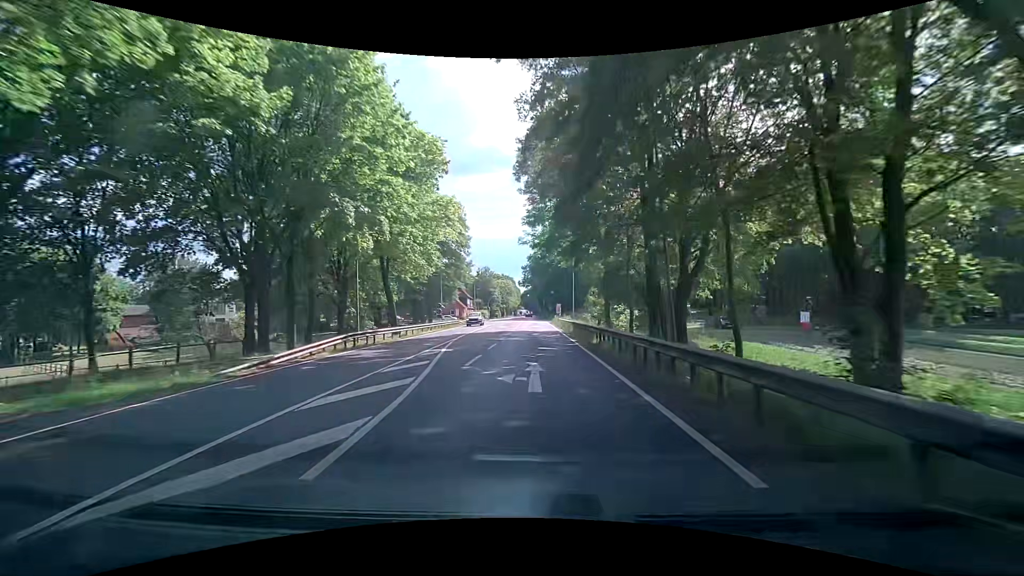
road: primary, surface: asphalt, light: Day
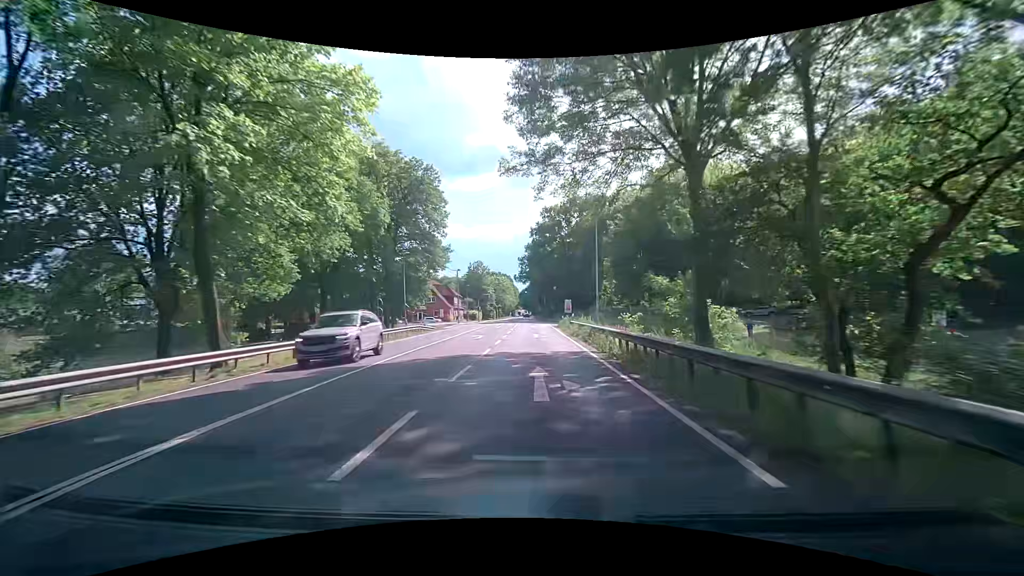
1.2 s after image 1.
(0.0, +20.9) m; 0°
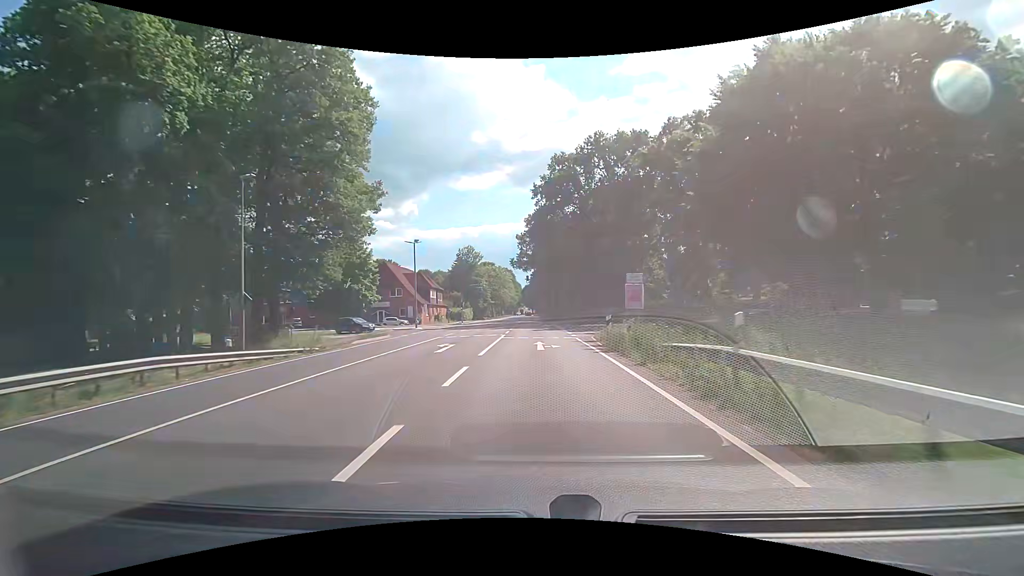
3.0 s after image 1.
(0.0, +30.9) m; 0°
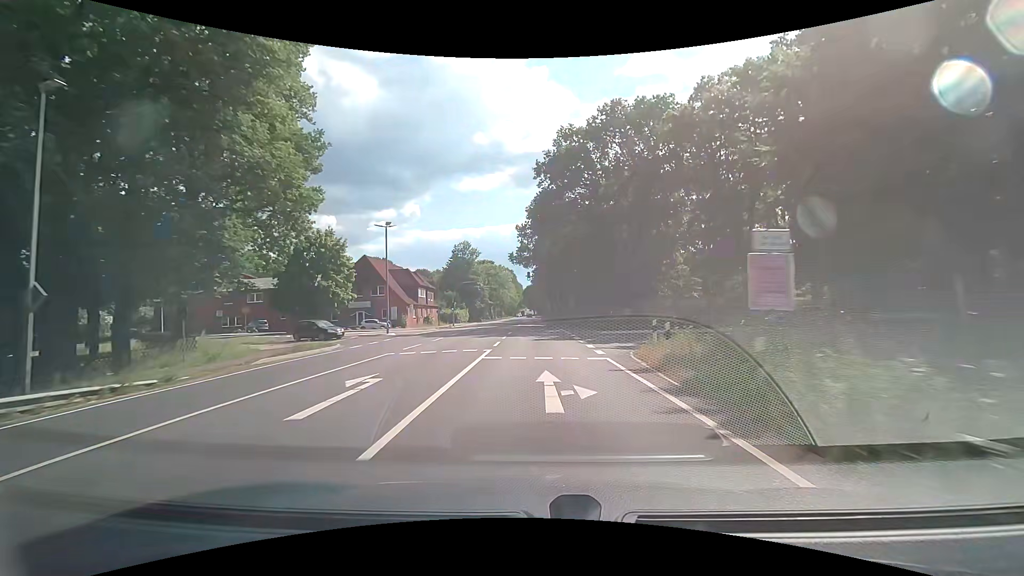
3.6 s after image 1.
(0.0, +10.1) m; 0°
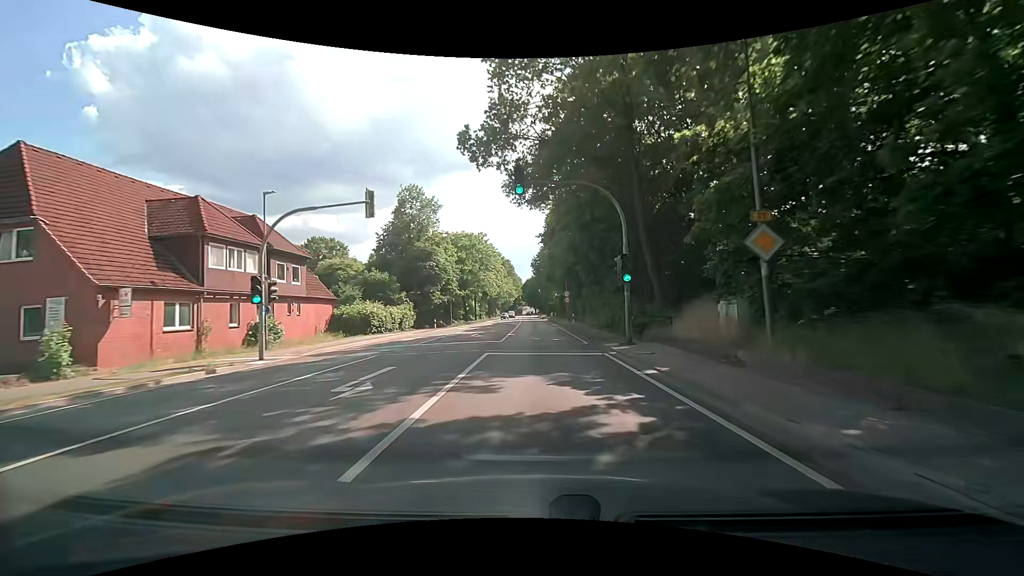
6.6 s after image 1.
(-0.2, +49.3) m; 0°
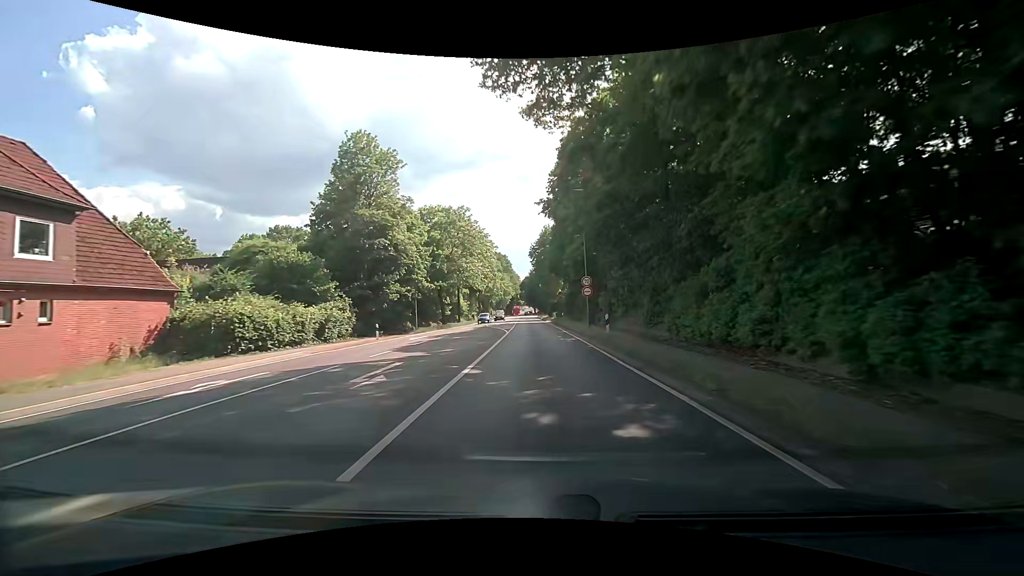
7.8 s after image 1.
(0.0, +19.2) m; 0°
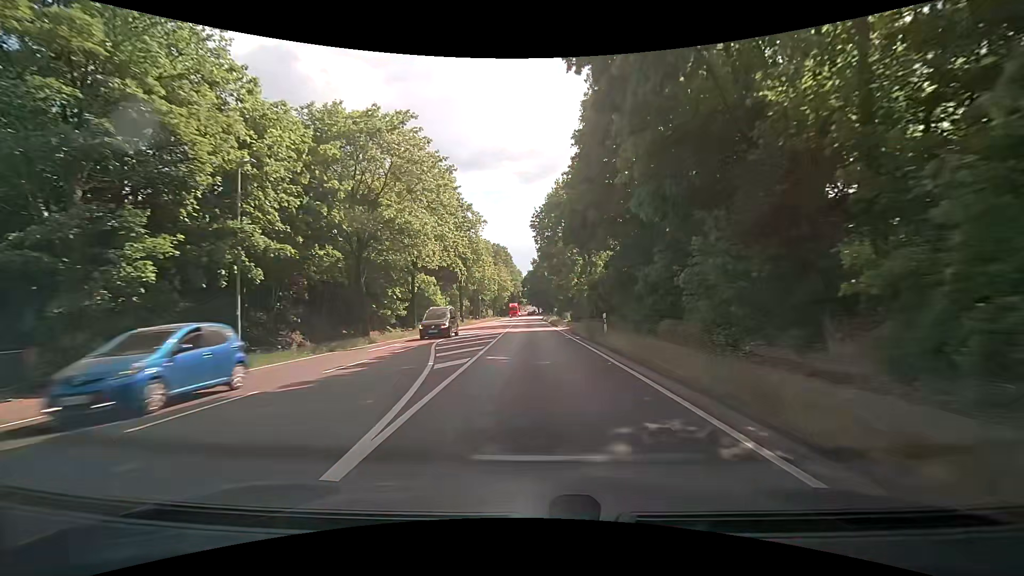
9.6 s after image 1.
(0.0, +28.6) m; 0°
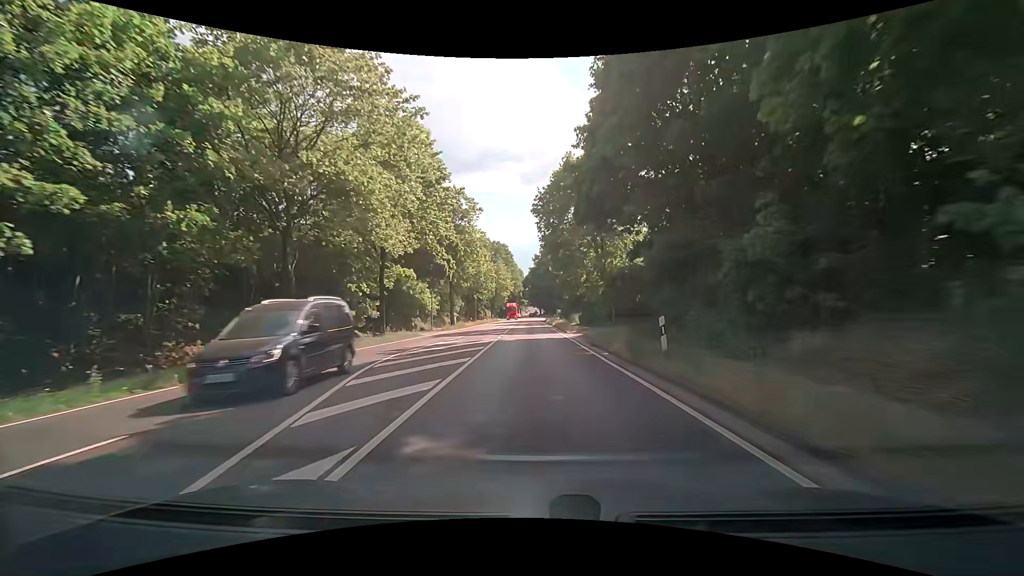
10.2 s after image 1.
(0.0, +9.5) m; 0°
(0, +10) (0, +20) (0, +30) (0, +40) (0, +50) (0, +60) (0, +70) (-1, +80) (-1, +90) (-1, +100) m
